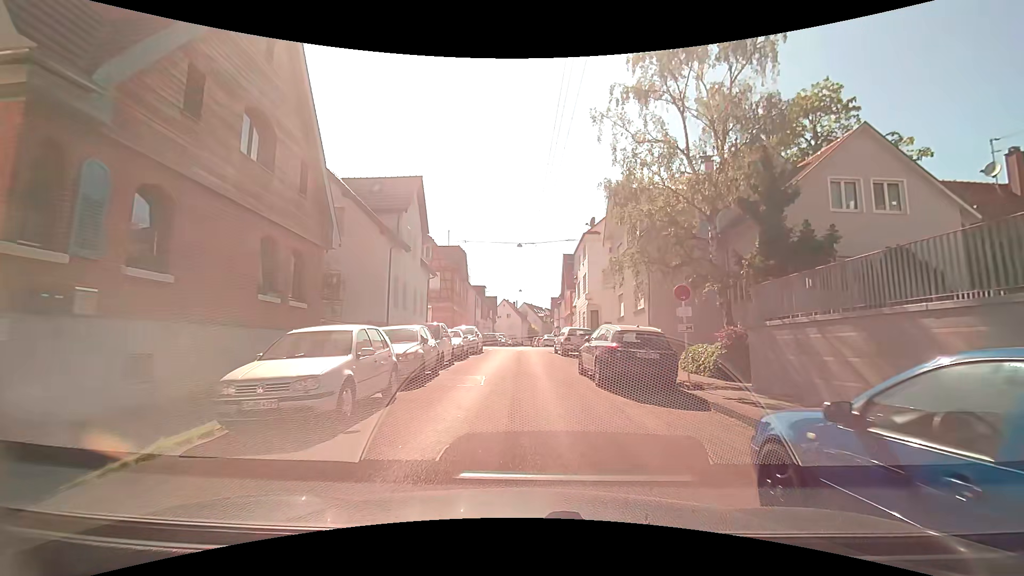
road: residential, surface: asphalt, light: Day
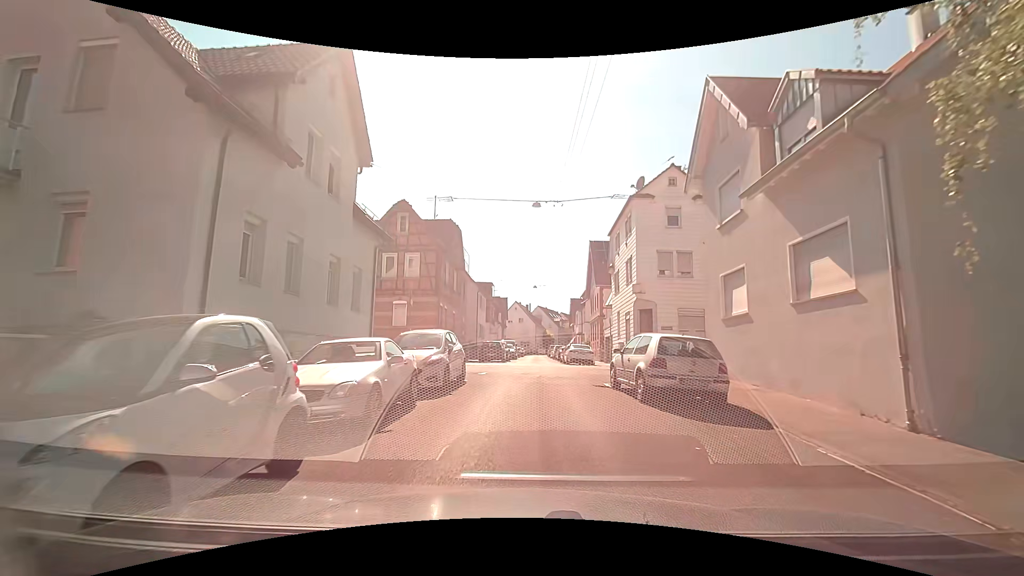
(-0.5, +14.1) m; -3°
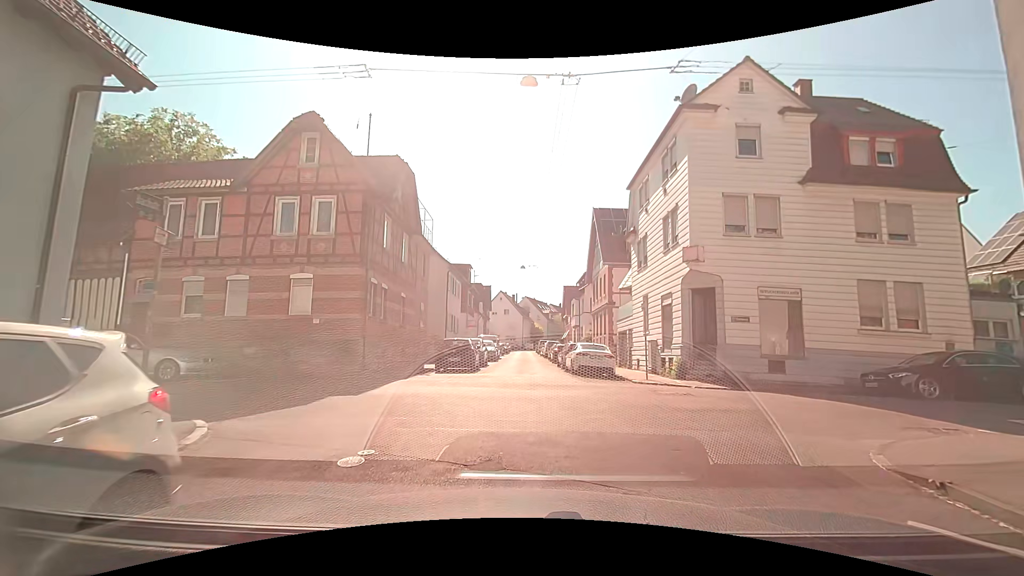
(+0.3, +11.5) m; +3°
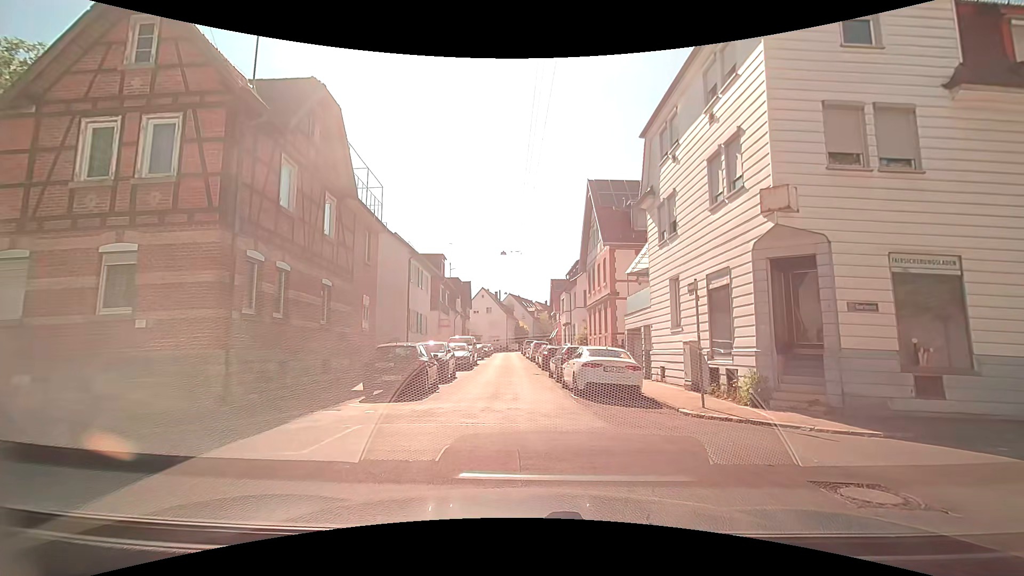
(+0.1, +7.3) m; +1°
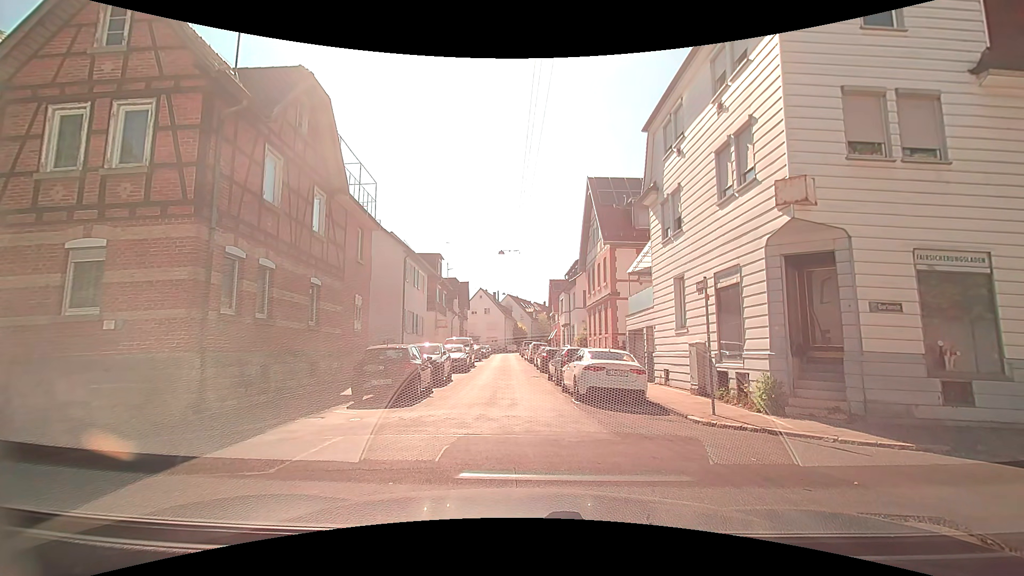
(0.0, +0.8) m; +1°
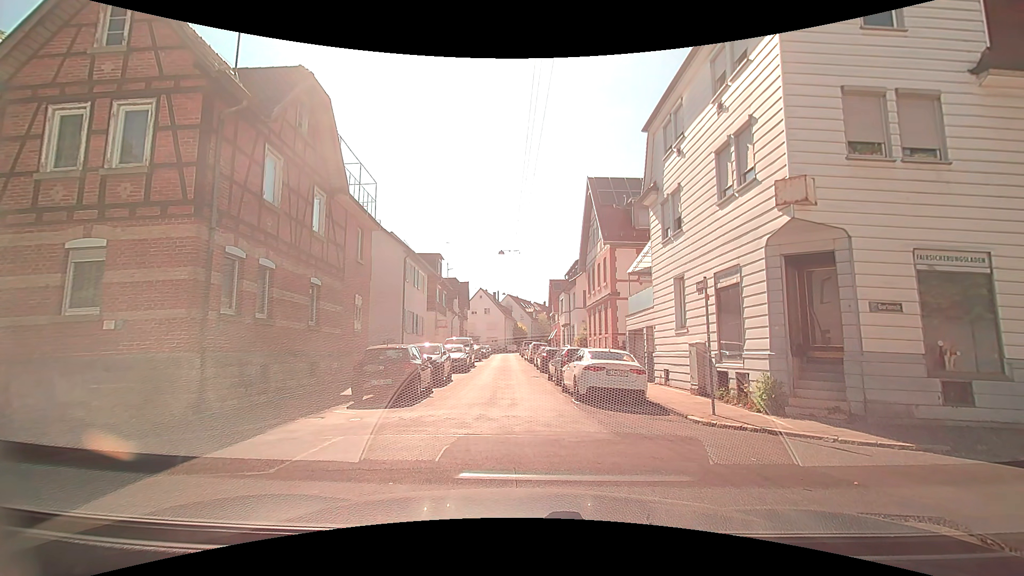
(0.0, 0.0) m; 0°
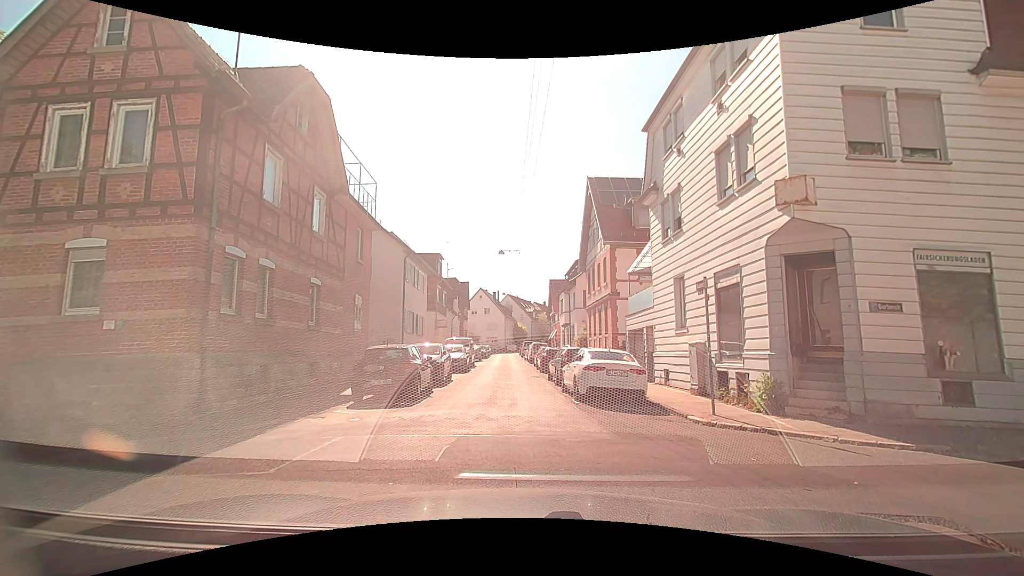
(0.0, 0.0) m; 0°
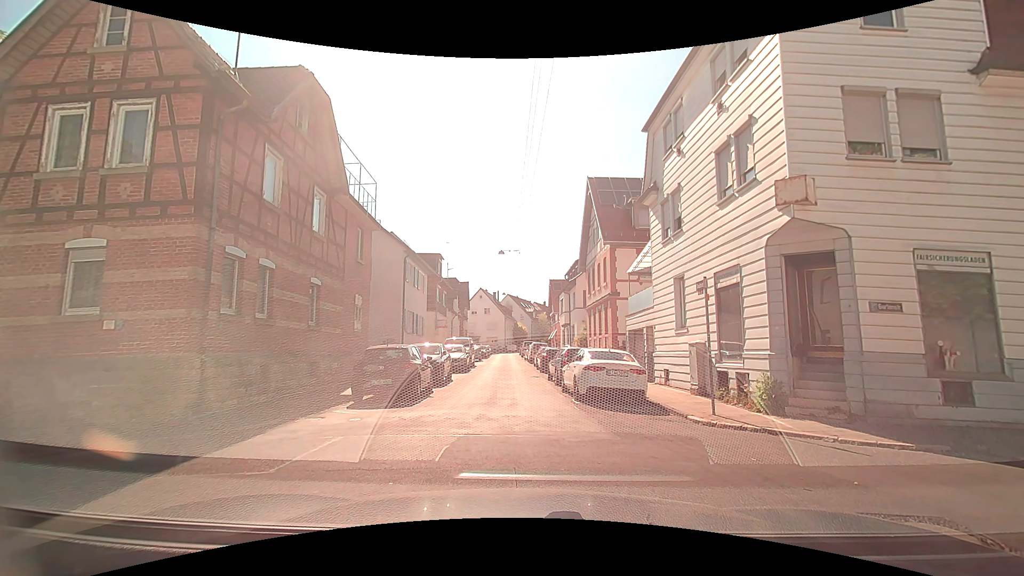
(0.0, 0.0) m; 0°
